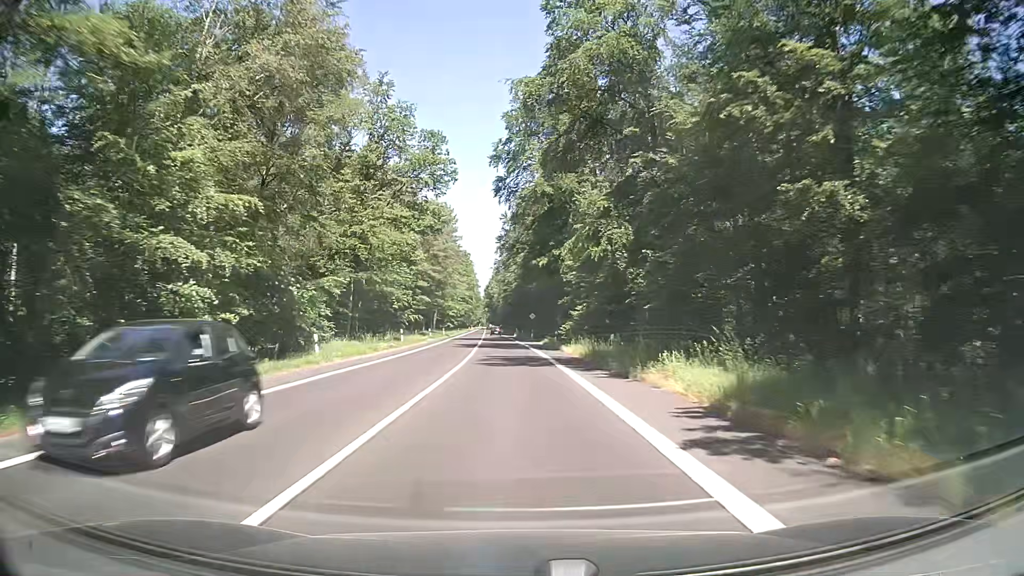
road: secondary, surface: asphalt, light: Day
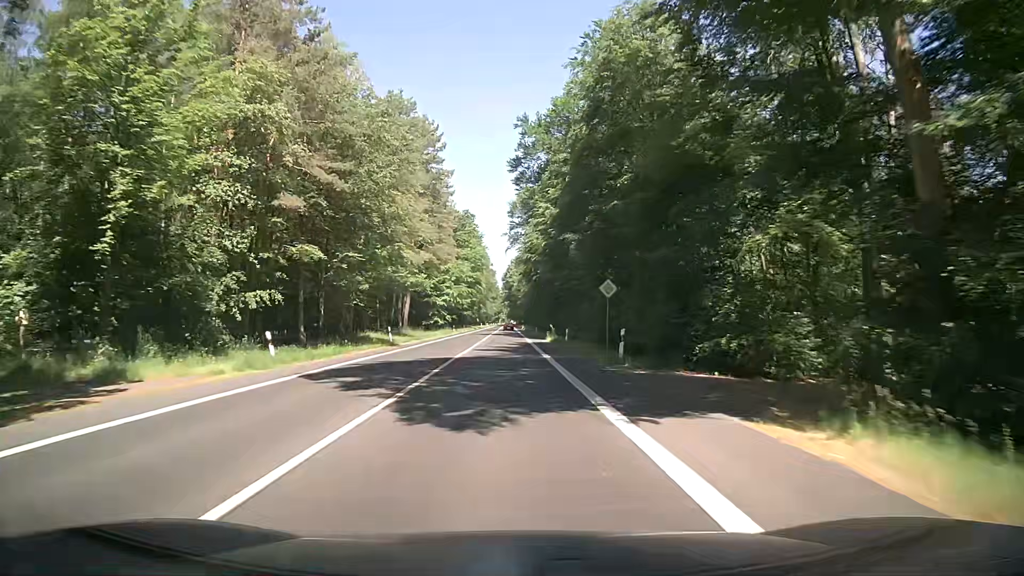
(-1.2, +56.4) m; -2°
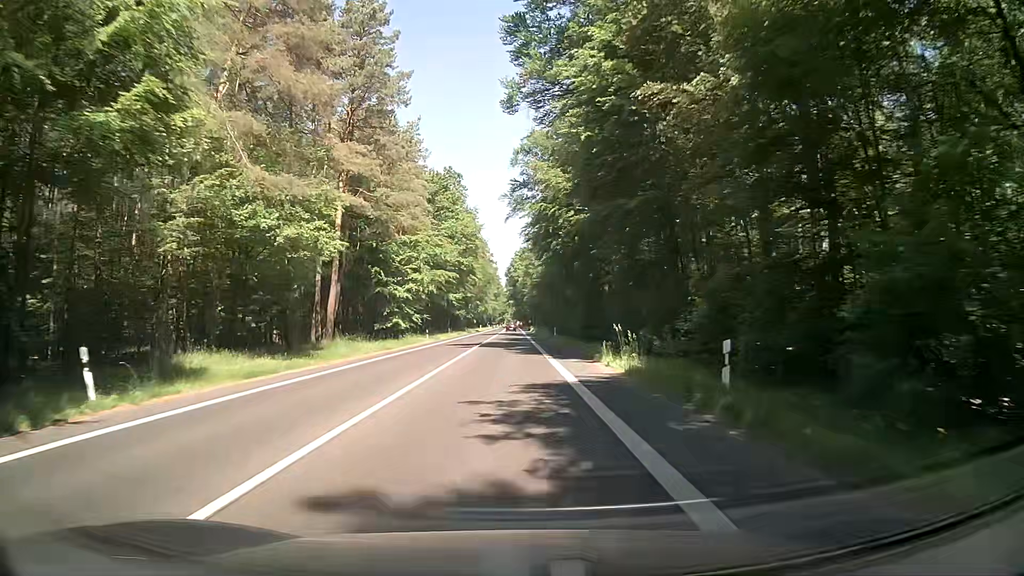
(-0.3, +33.9) m; -1°
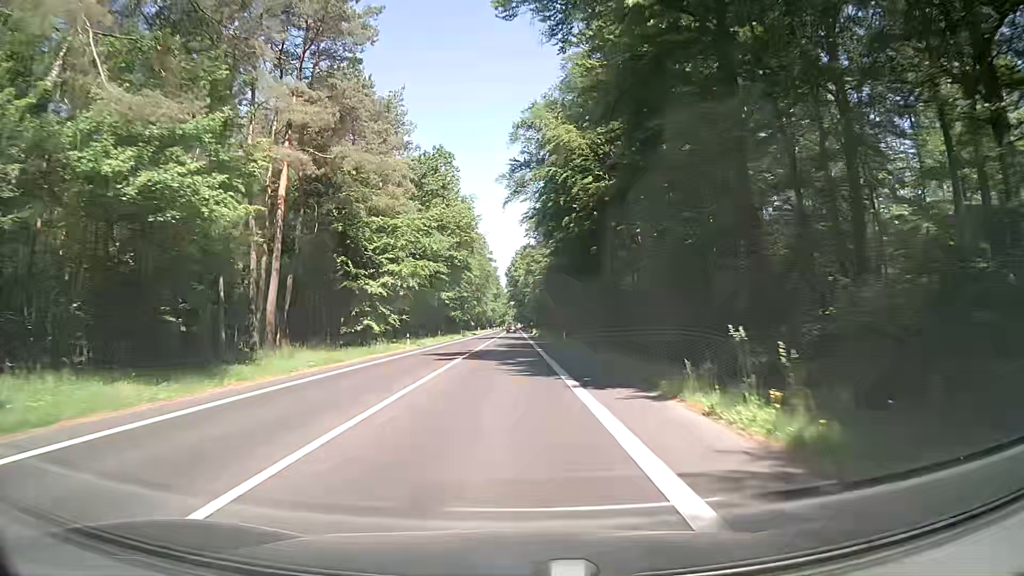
(0.0, +11.3) m; 0°
